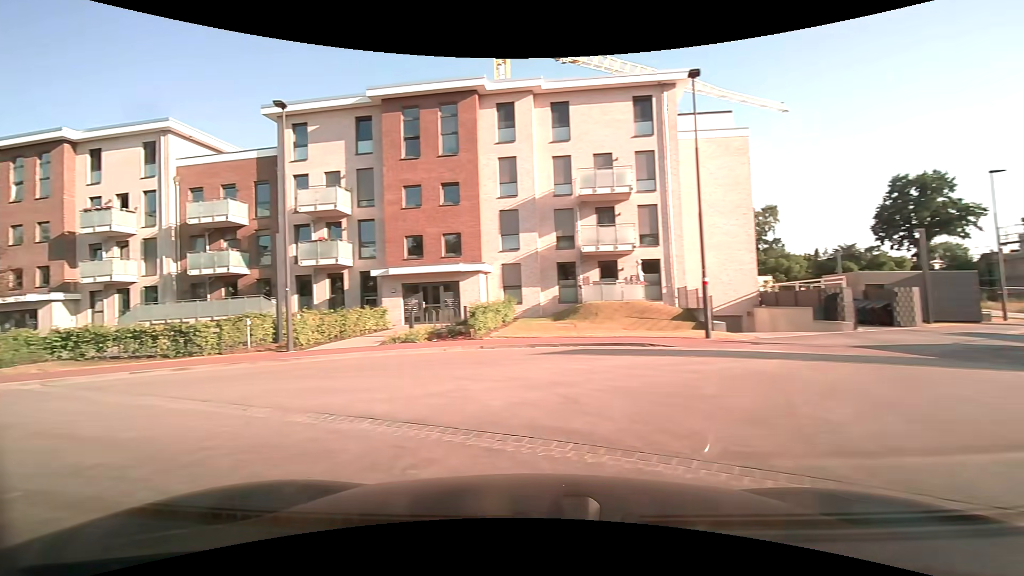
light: Day
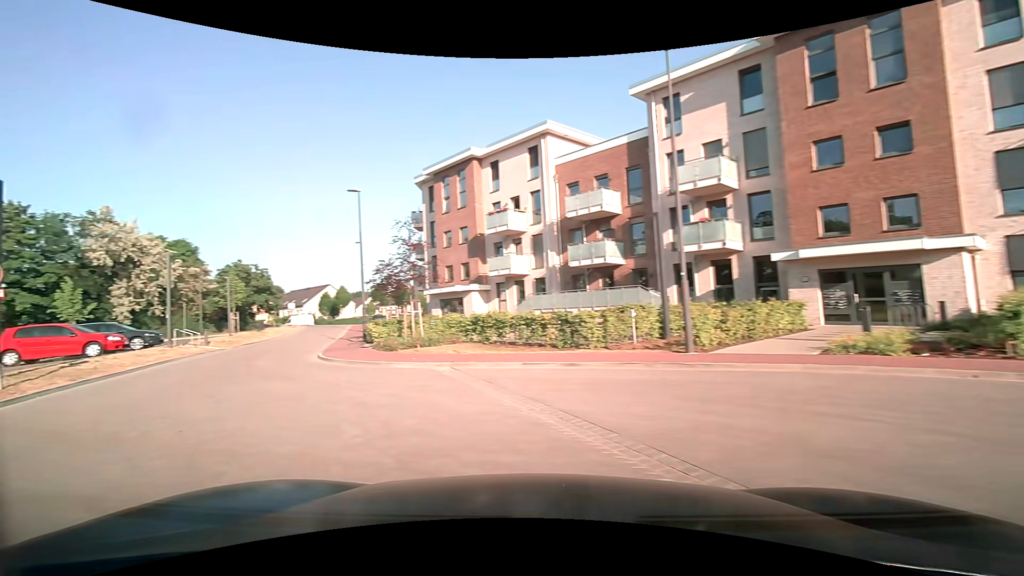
(-1.6, +4.3) m; -40°
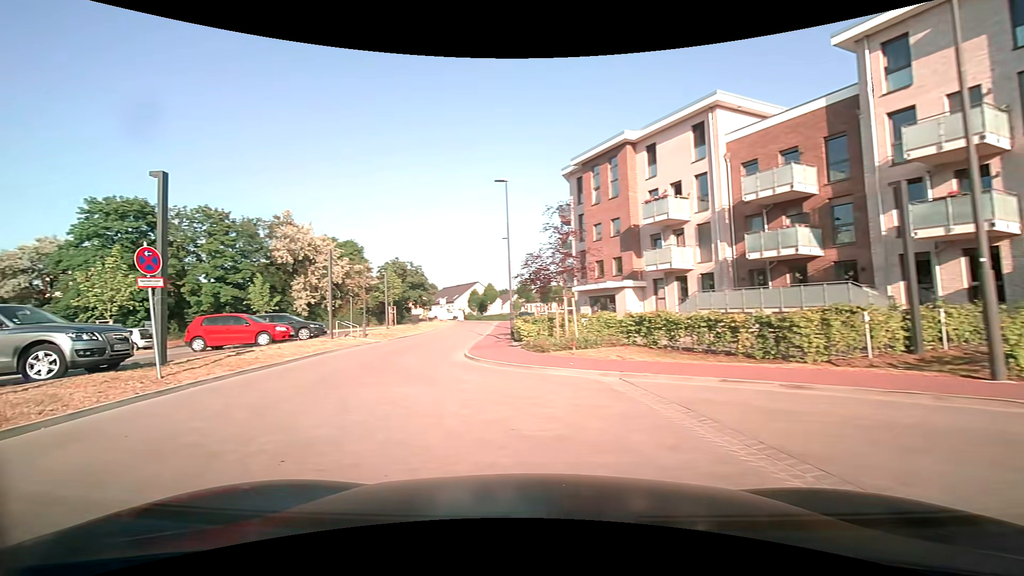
(-0.4, +2.6) m; -16°
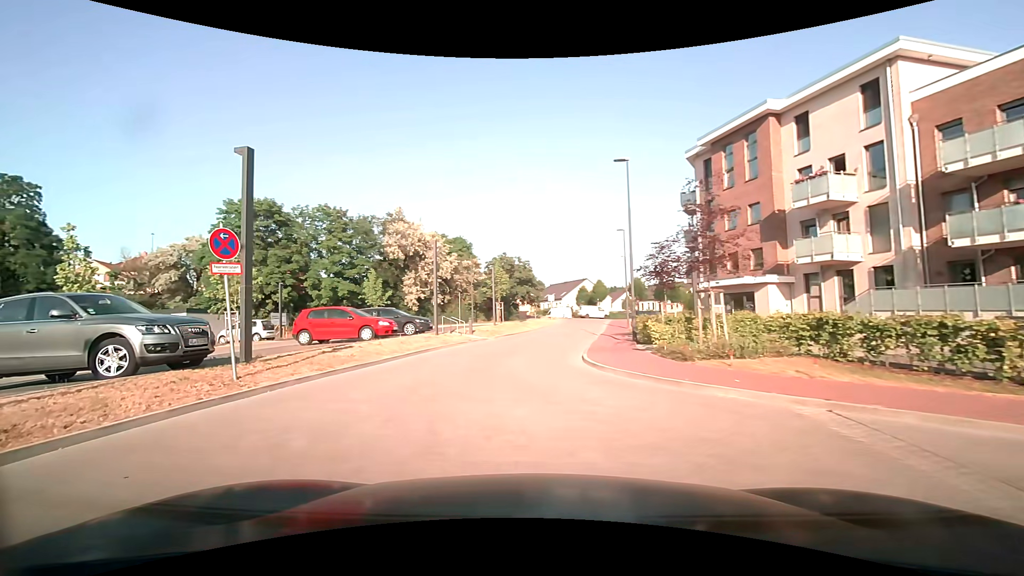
(-0.4, +2.7) m; -14°
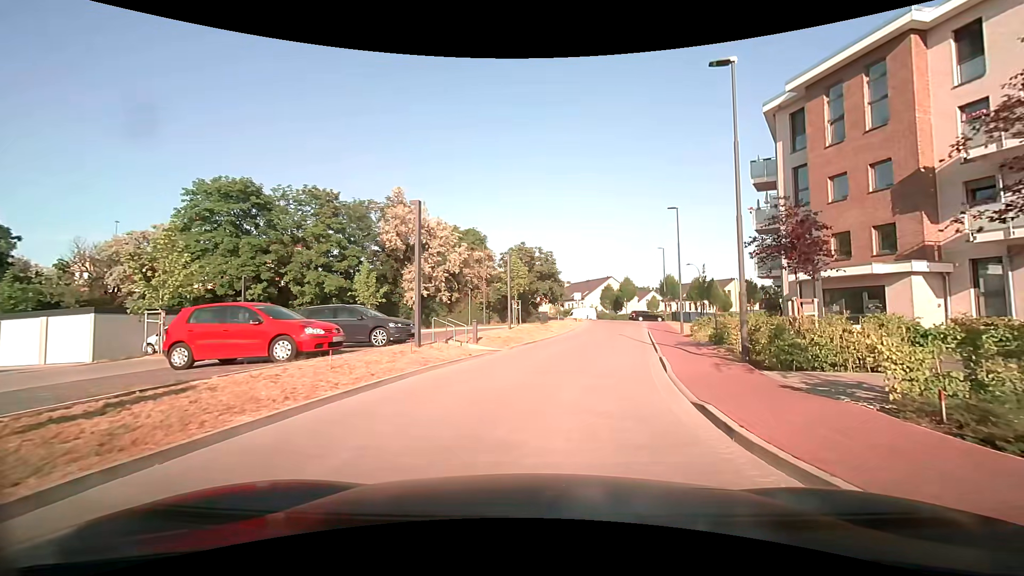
(-0.6, +8.7) m; -3°
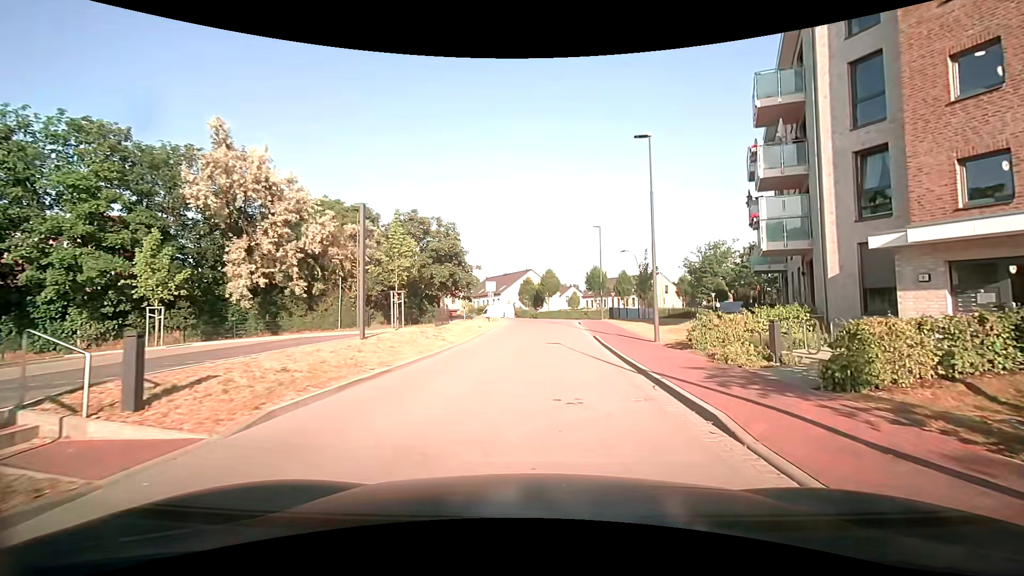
(+1.2, +13.6) m; +9°
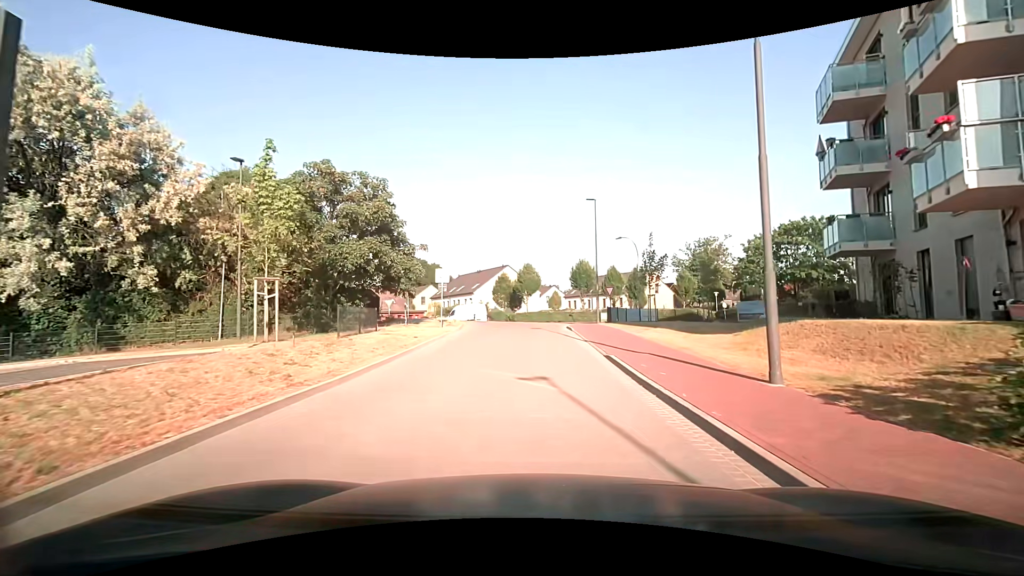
(+0.6, +11.0) m; +3°
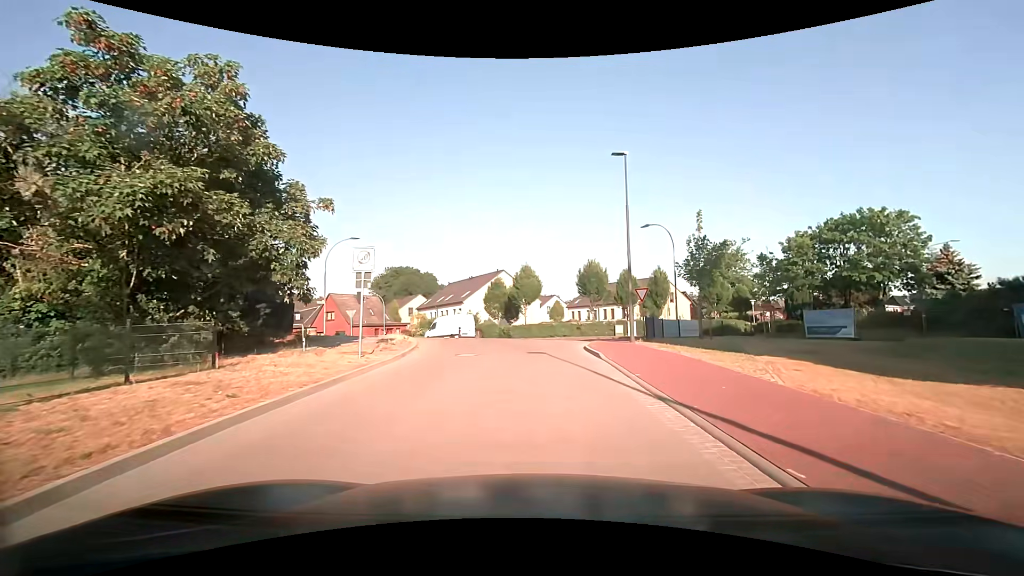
(+0.1, +11.1) m; 0°
(0, +10) (0, +20) (+2, +30) (+7, +38) (+16, +42) (+26, +44) (+36, +45) (+46, +44) (+55, +41) (+63, +35) m
